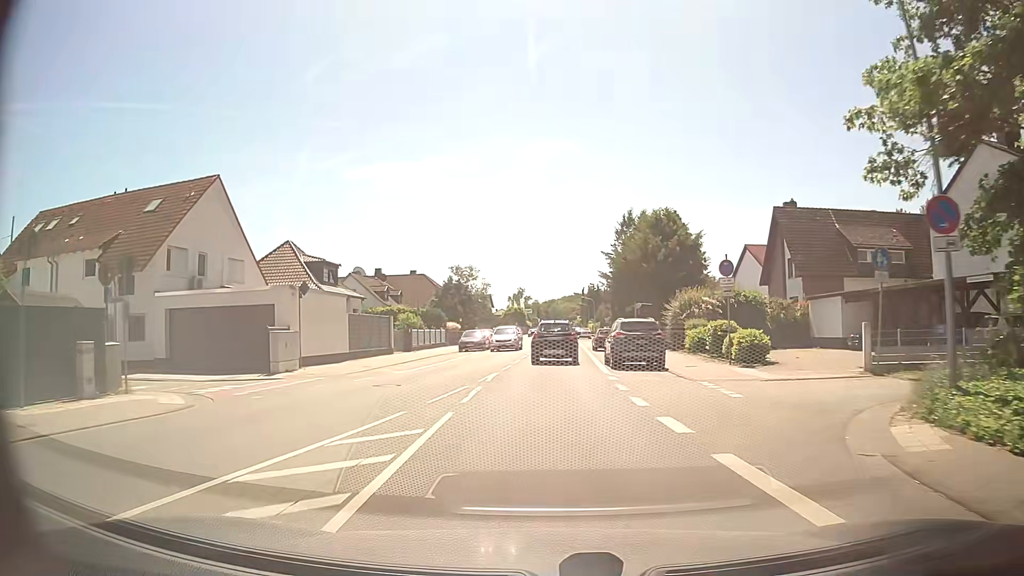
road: primary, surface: asphalt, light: Day
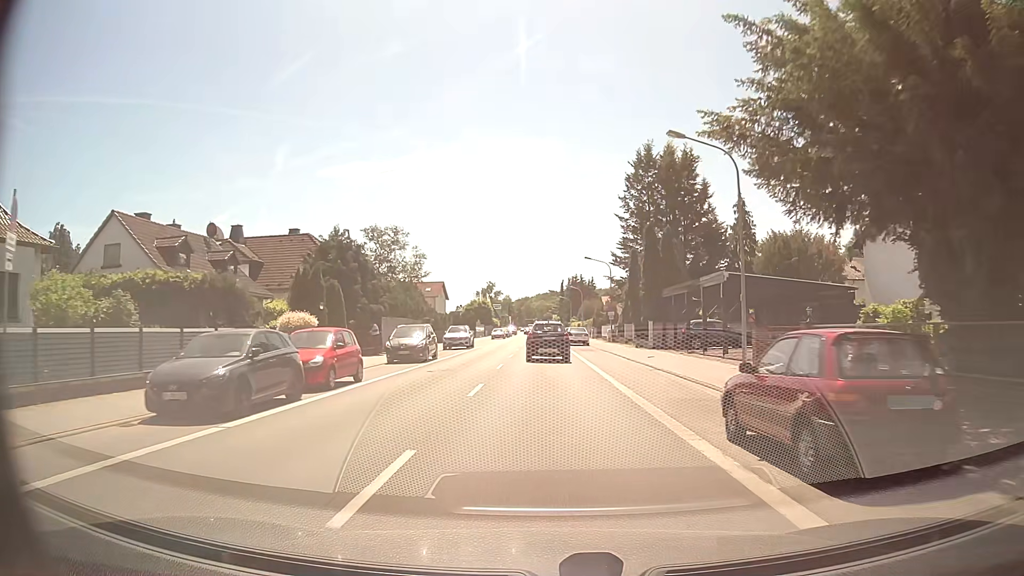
(+0.4, +35.4) m; +2°
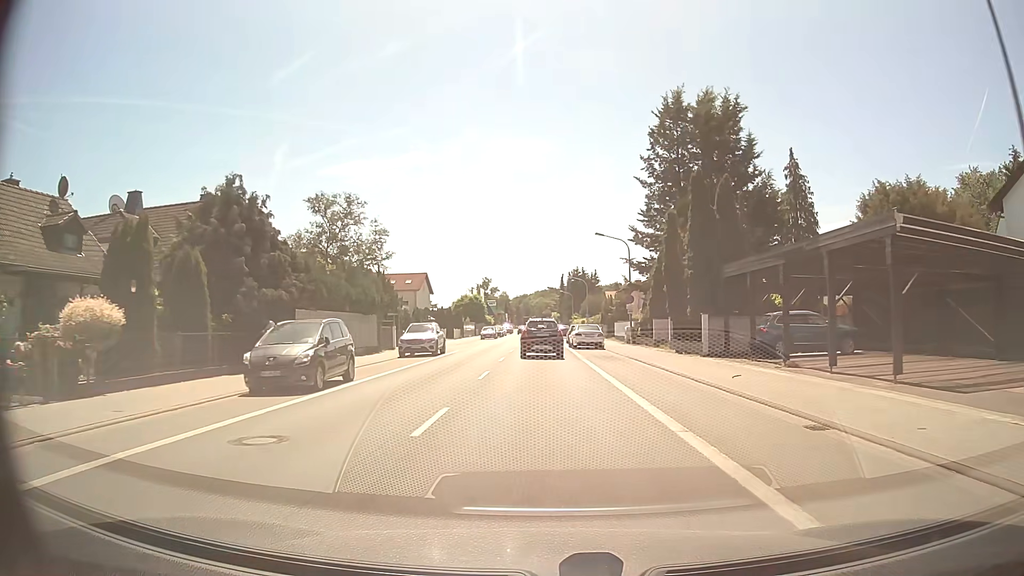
(0.0, +14.2) m; 0°
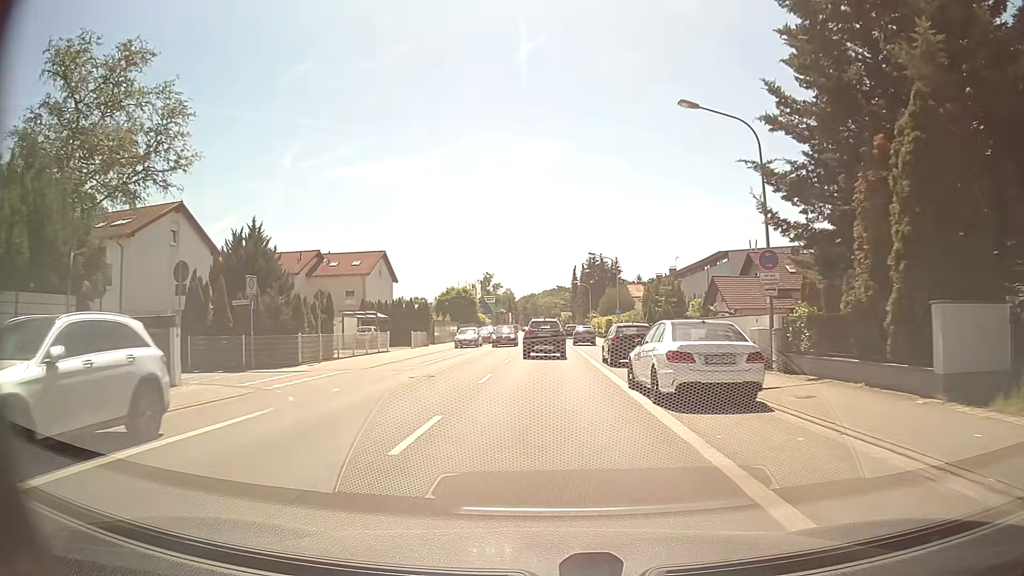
(+0.1, +28.1) m; 0°
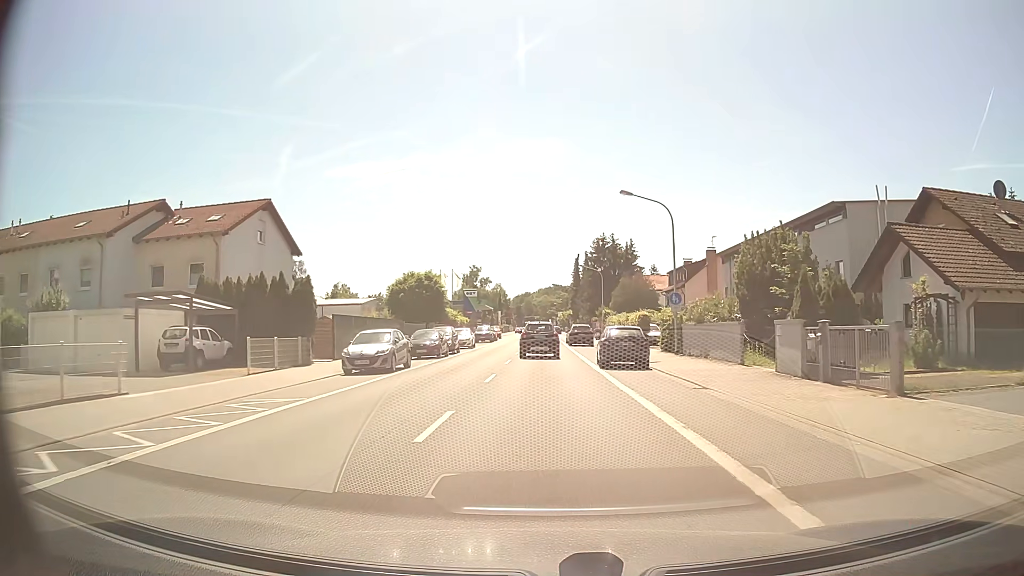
(0.0, +27.1) m; 0°
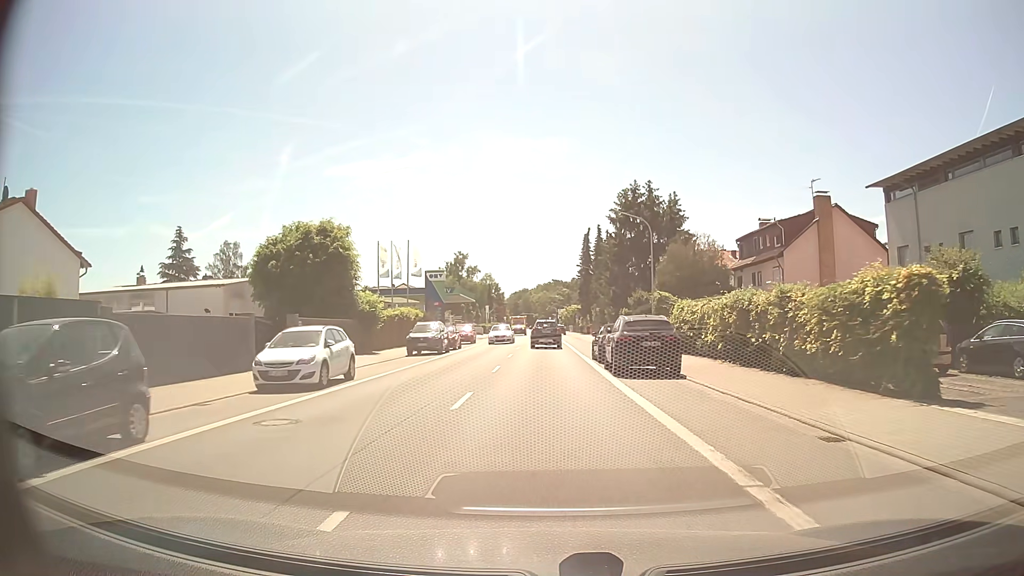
(+0.1, +33.3) m; 0°
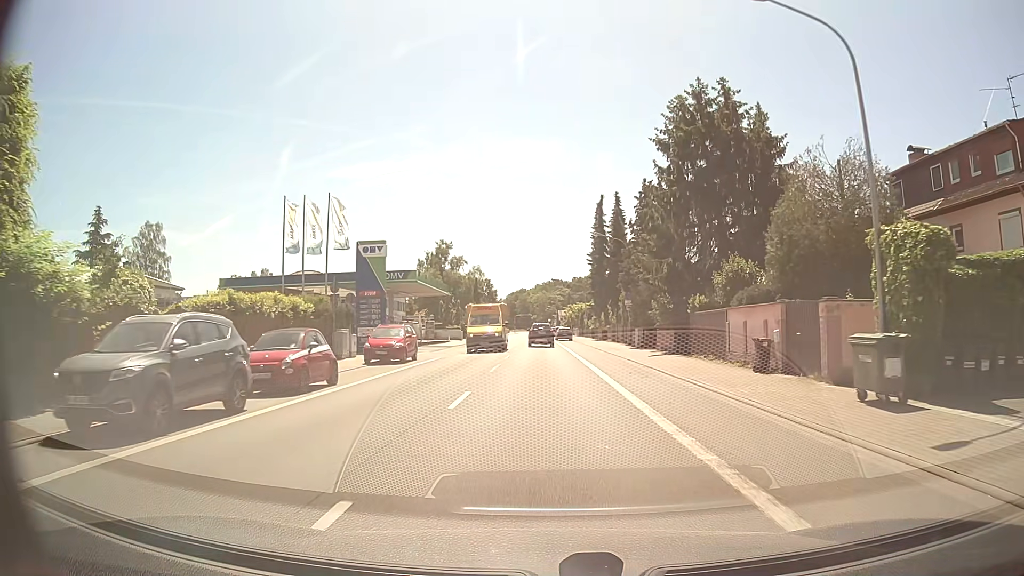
(+0.1, +26.6) m; +1°
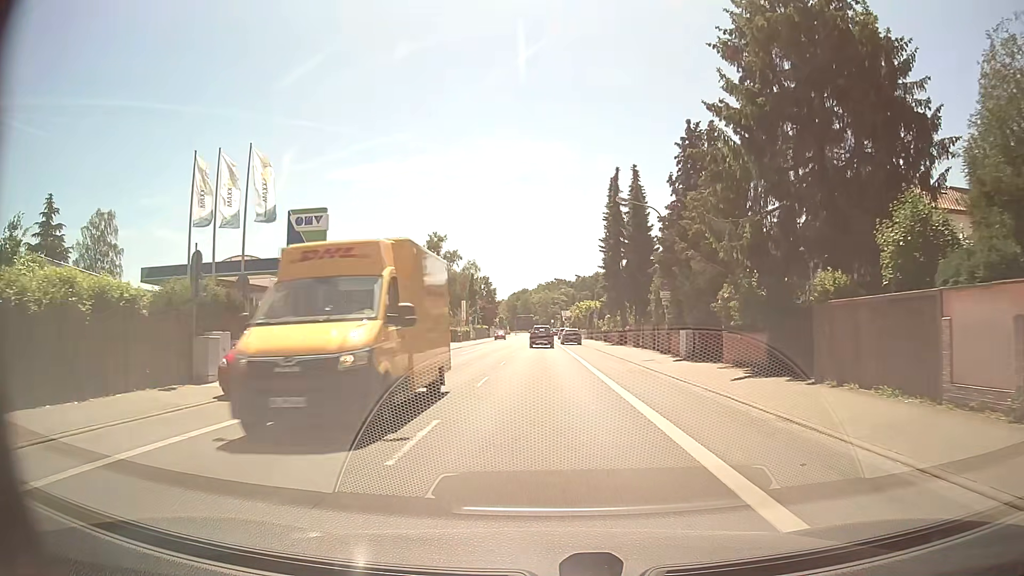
(-0.1, +13.3) m; -1°
(0, +10) (0, +20) (0, +30) (0, +40) (0, +50) (0, +60) (0, +70) (0, +80) (0, +90) (0, +100) m
